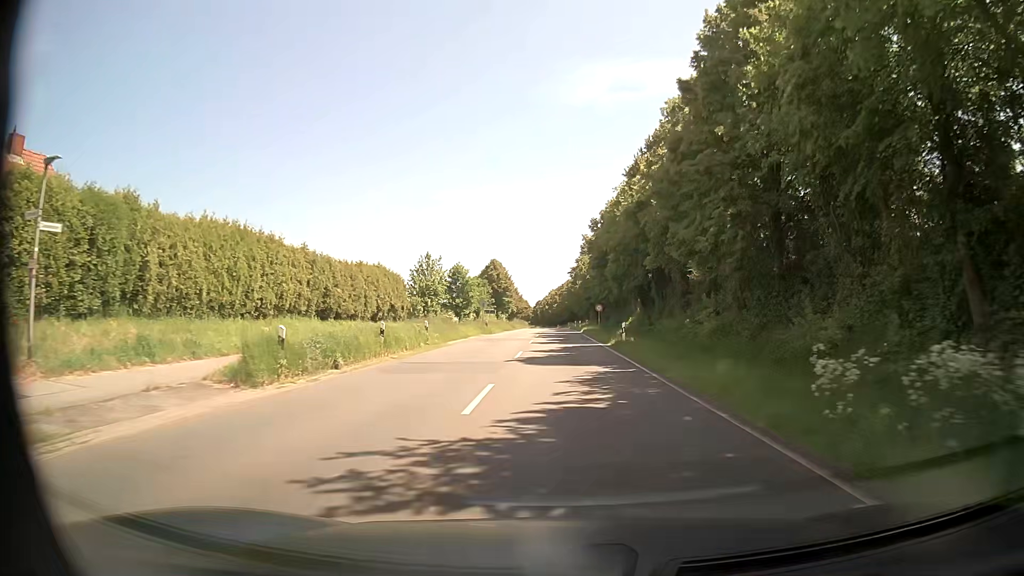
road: secondary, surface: asphalt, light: Day
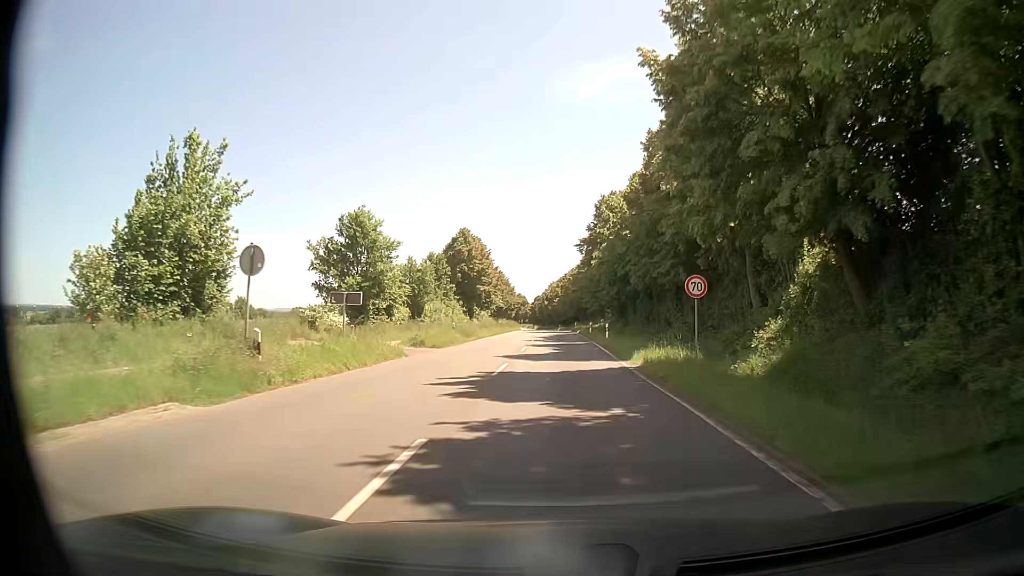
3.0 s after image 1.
(+0.1, +42.1) m; 0°
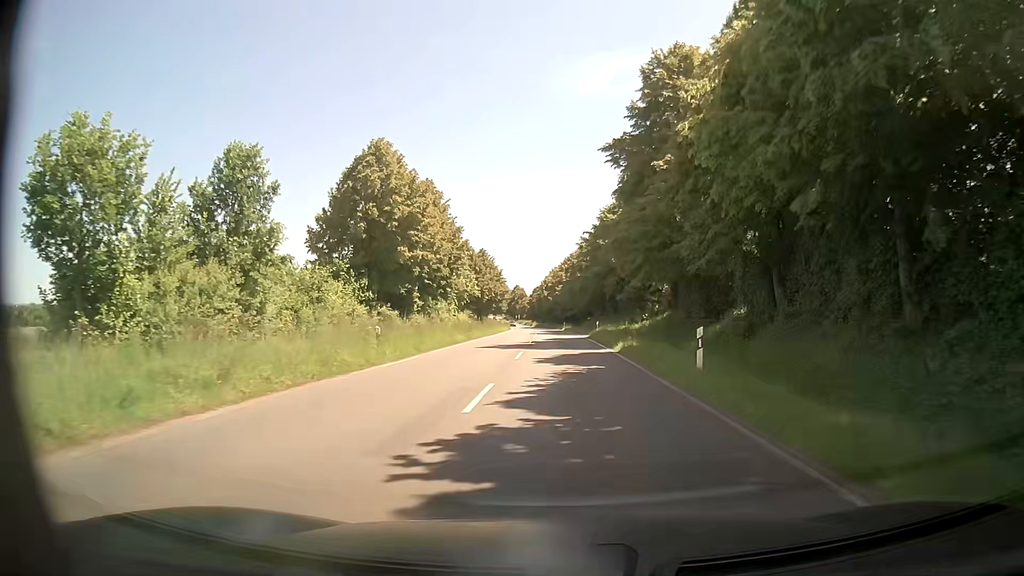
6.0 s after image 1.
(-0.1, +42.2) m; 0°
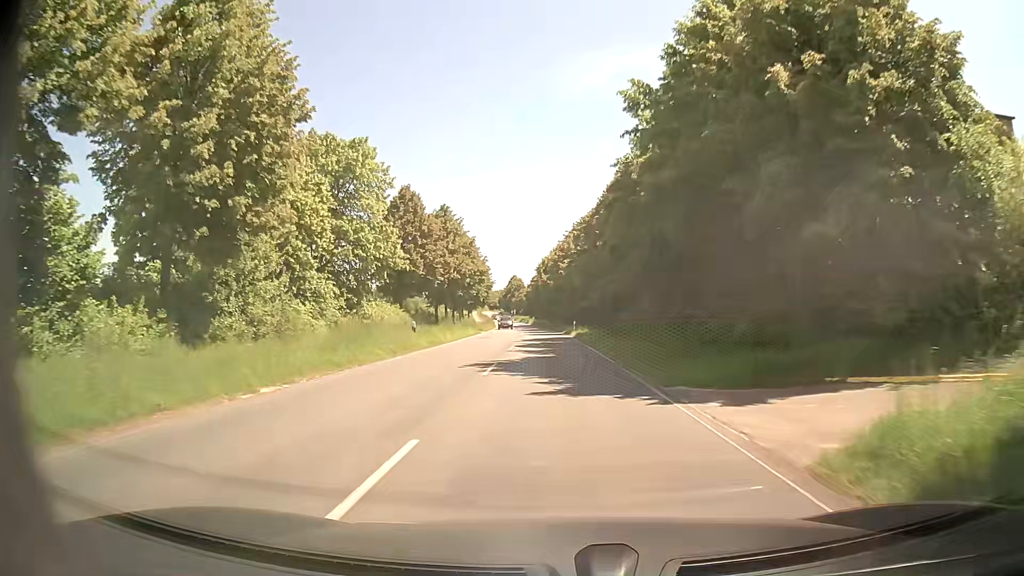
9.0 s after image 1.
(+0.1, +42.3) m; 0°
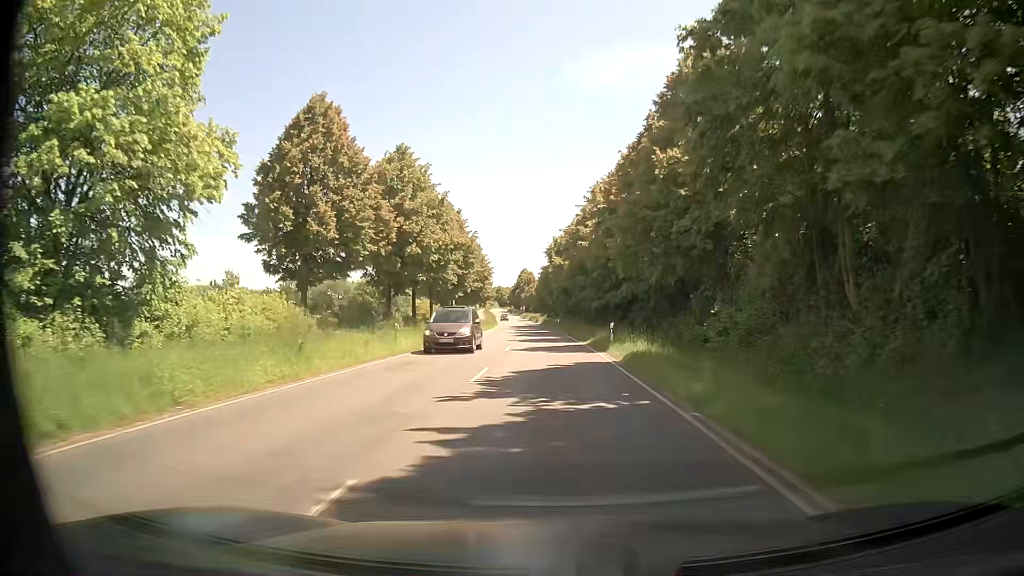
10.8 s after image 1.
(0.0, +26.2) m; 0°
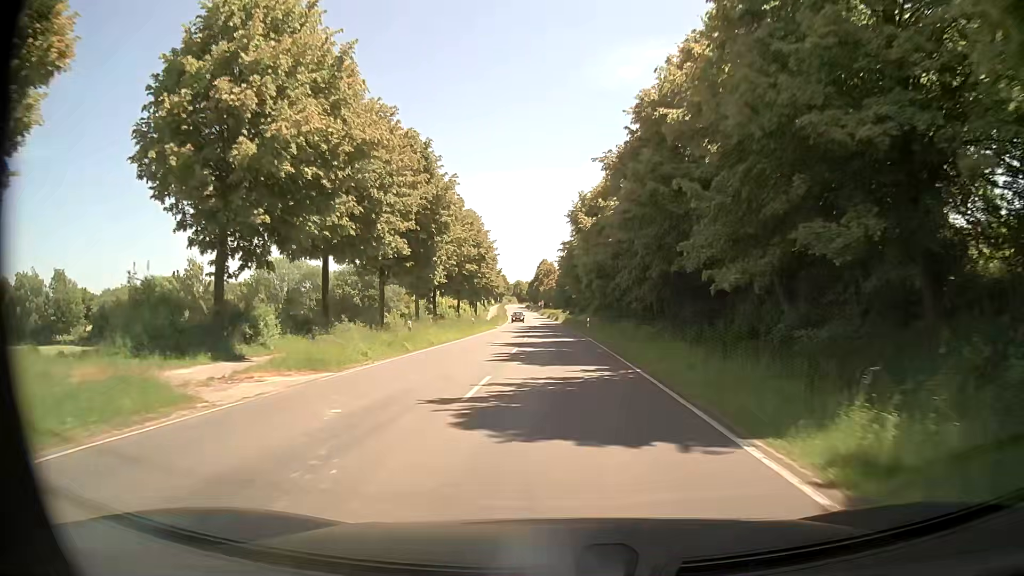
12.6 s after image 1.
(-0.7, +27.4) m; -2°
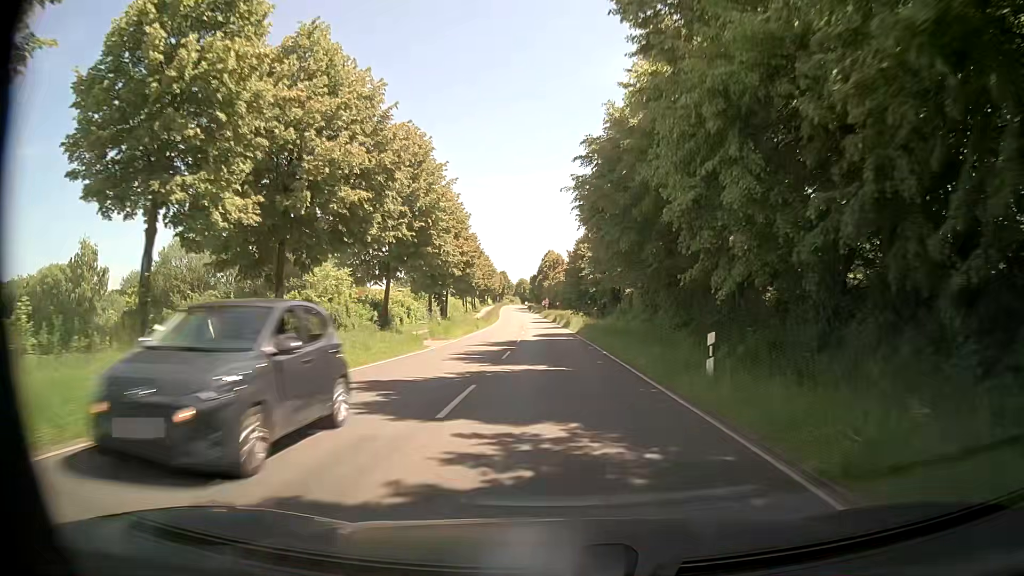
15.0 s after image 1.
(-0.3, +38.3) m; 0°
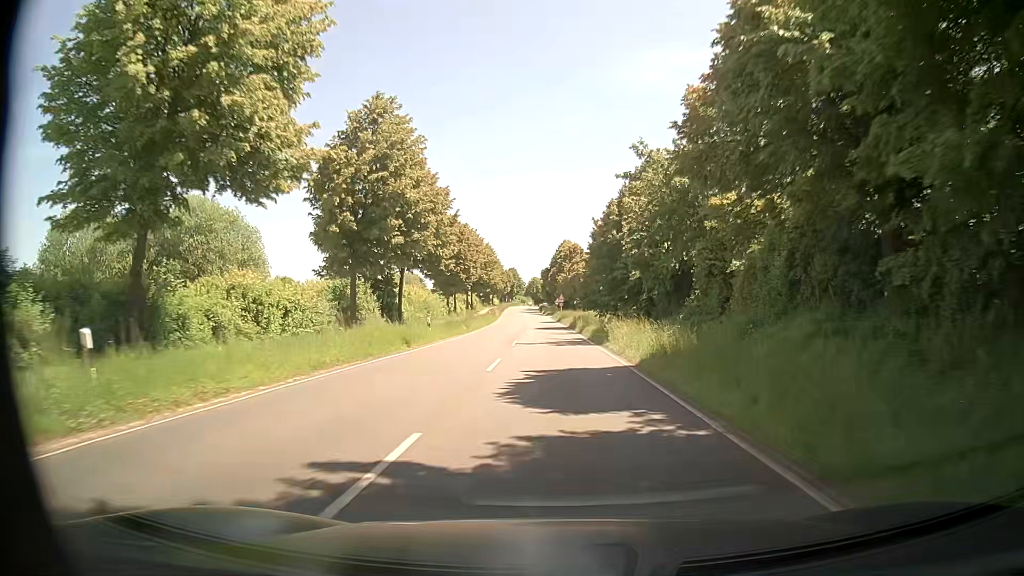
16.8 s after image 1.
(-0.5, +29.5) m; -1°
(0, +10) (0, +20) (-1, +30) (-1, +40) (-1, +50) (-2, +60) (-2, +70) (-3, +80) (-3, +90) (-4, +100) m
